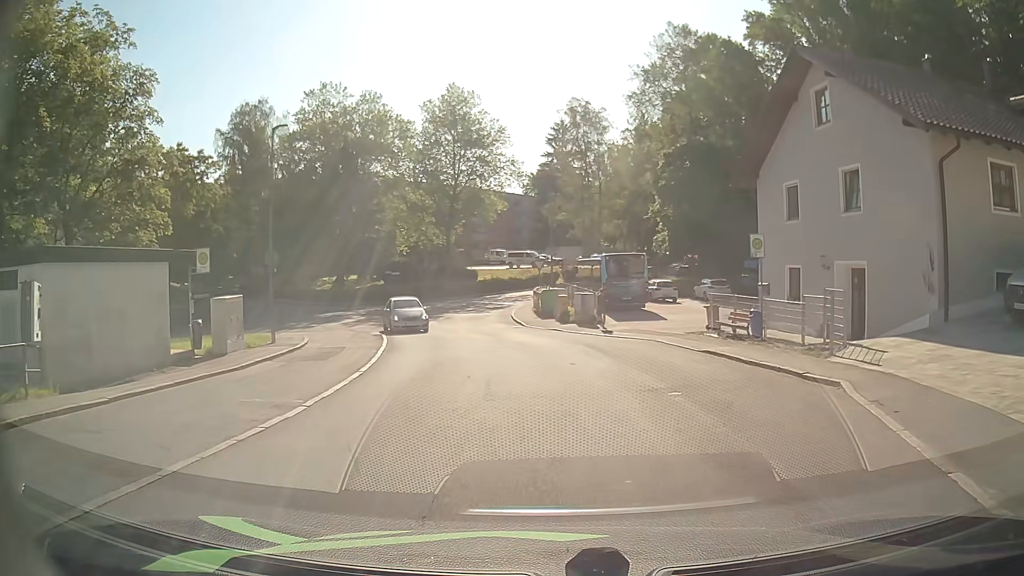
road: residential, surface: asphalt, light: Day
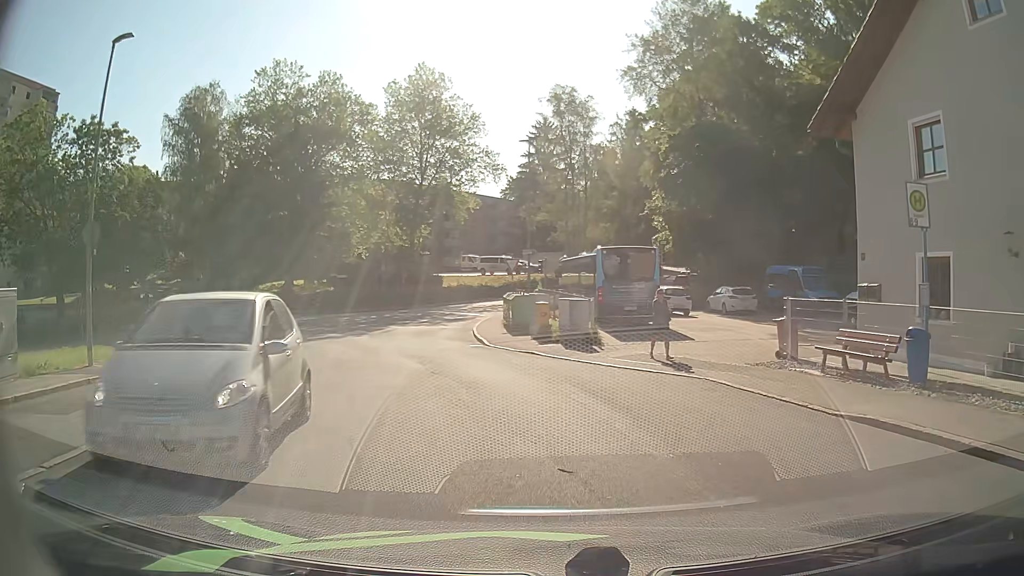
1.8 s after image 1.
(0.0, +10.0) m; +1°
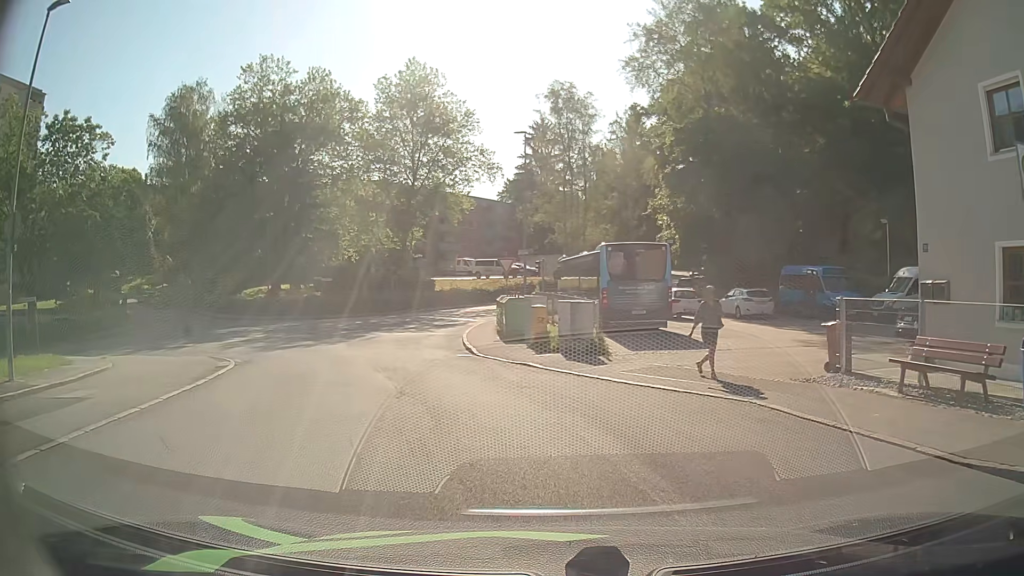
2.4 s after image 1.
(0.0, +3.0) m; +1°
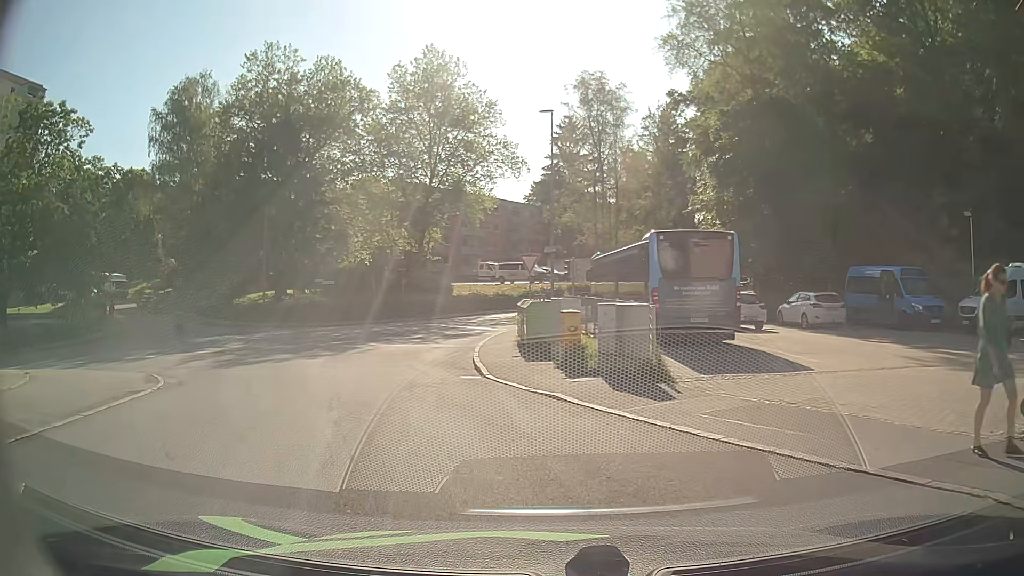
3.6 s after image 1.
(-0.1, +5.3) m; -2°
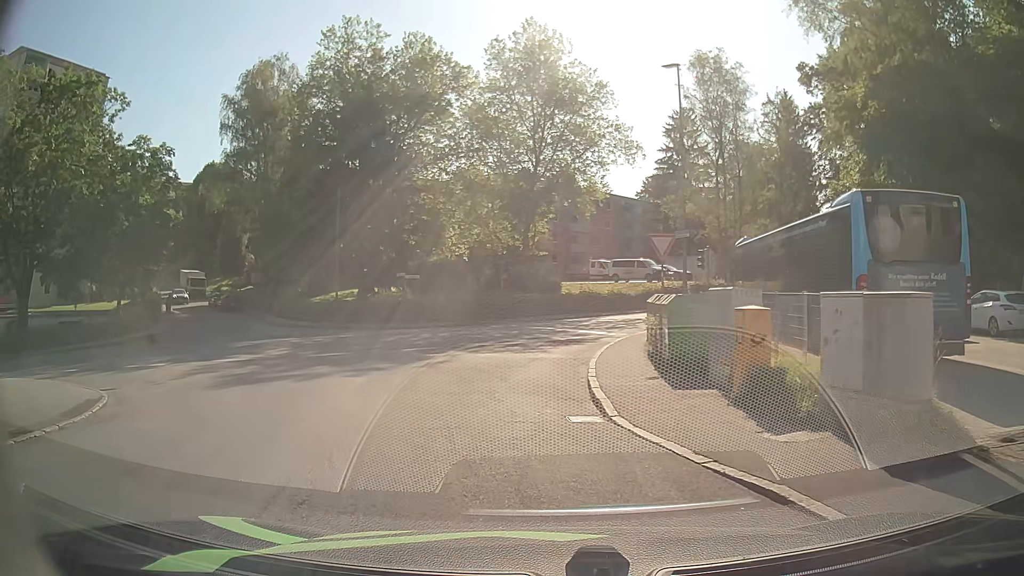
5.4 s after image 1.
(-0.5, +6.2) m; -10°
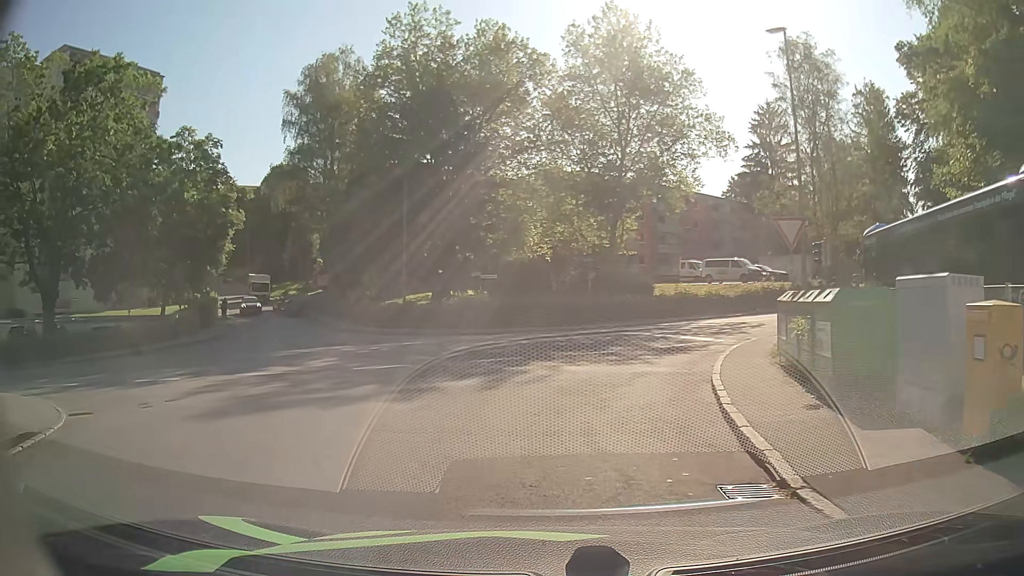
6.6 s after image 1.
(-0.2, +3.8) m; -6°
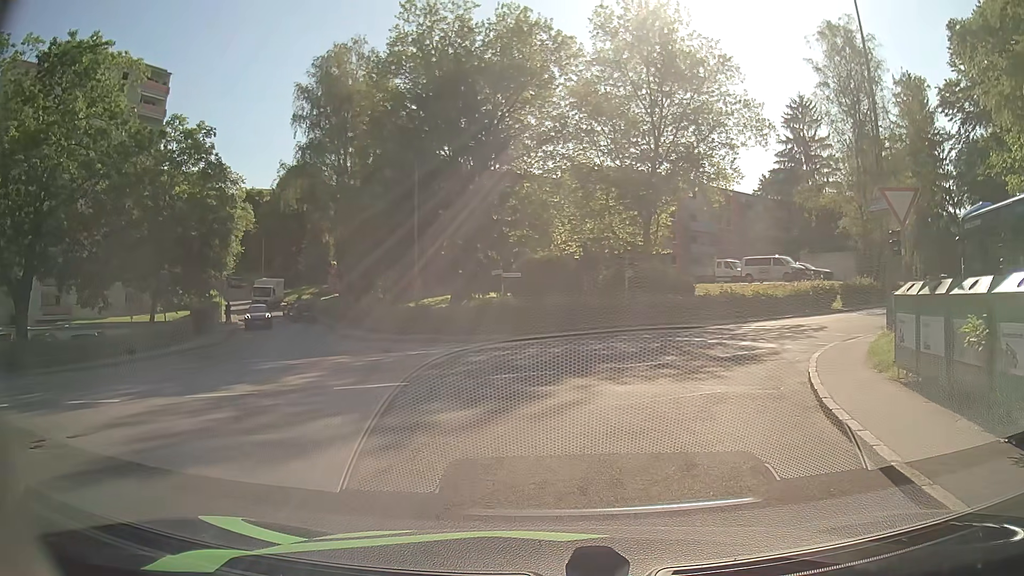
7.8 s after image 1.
(-0.1, +3.9) m; -2°
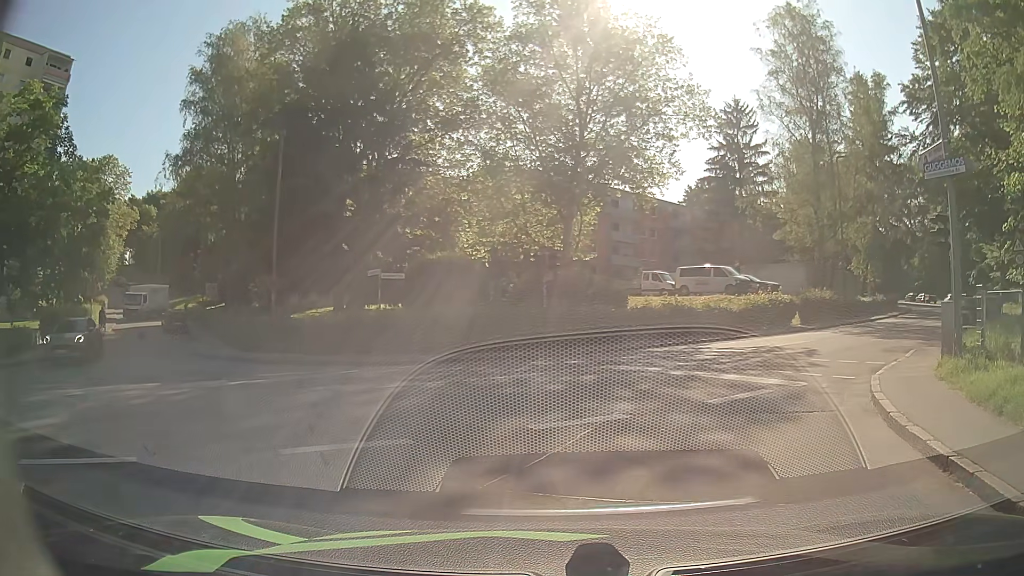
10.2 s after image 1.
(+0.3, +6.7) m; +6°
